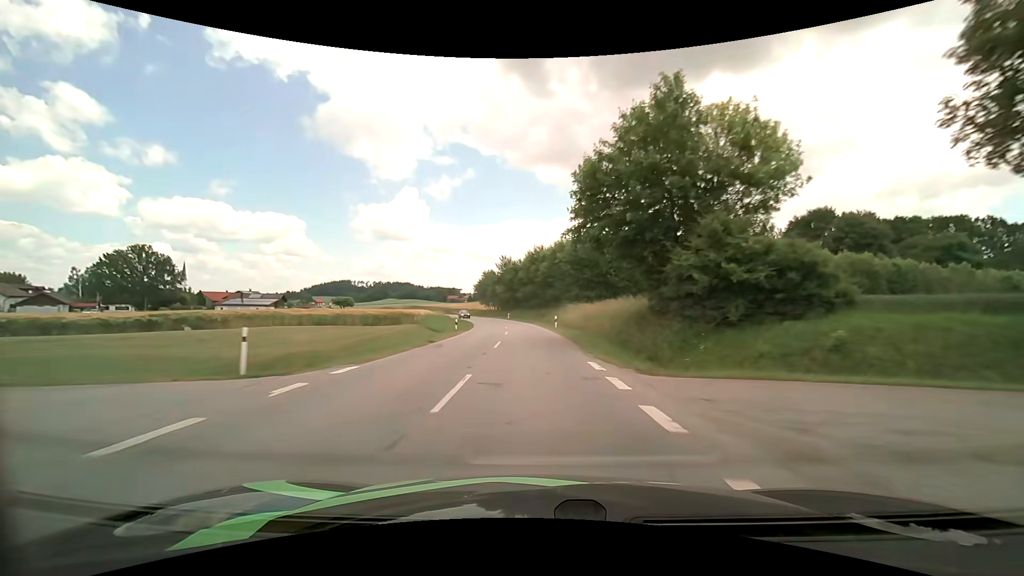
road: secondary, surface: asphalt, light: Day
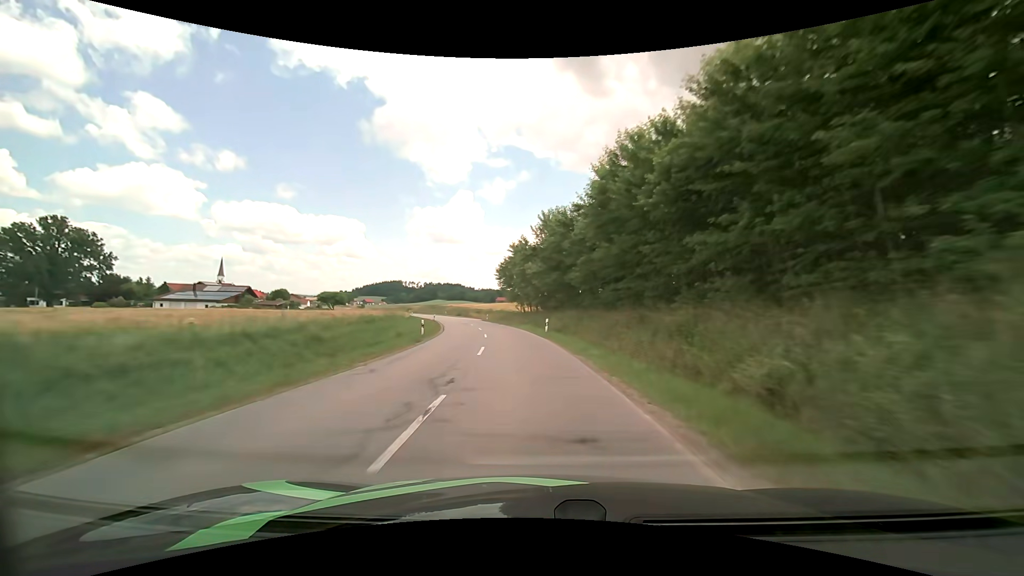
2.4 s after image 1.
(-1.9, +50.2) m; -6°
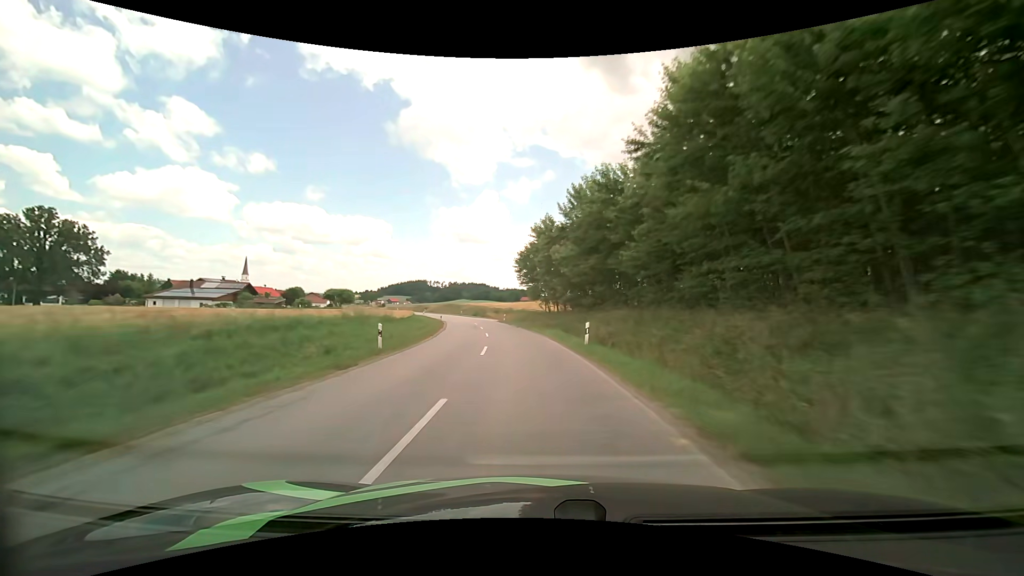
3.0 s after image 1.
(-0.3, +12.4) m; -3°
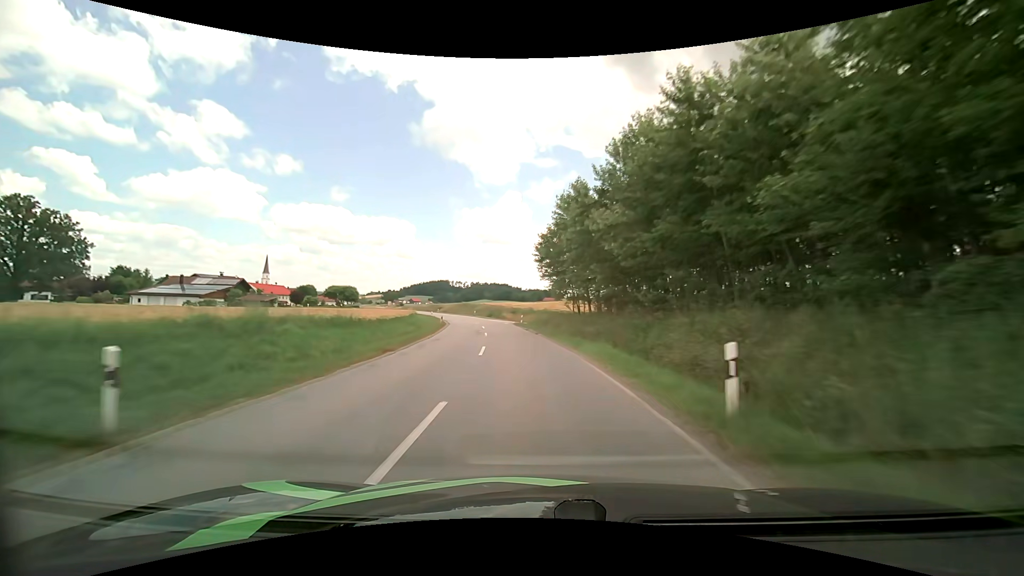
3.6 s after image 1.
(-0.3, +12.5) m; -2°
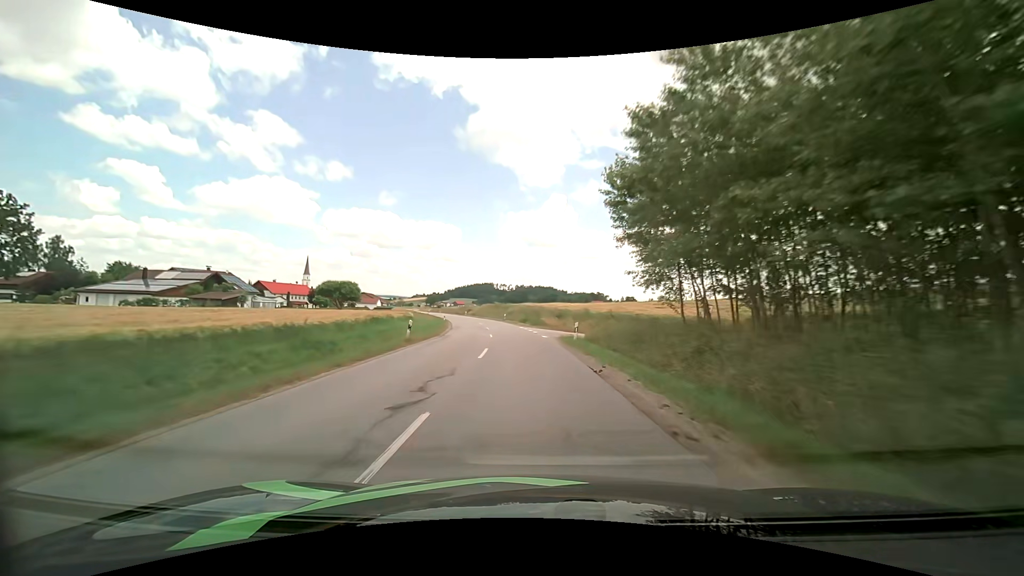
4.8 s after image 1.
(-1.2, +24.9) m; -5°
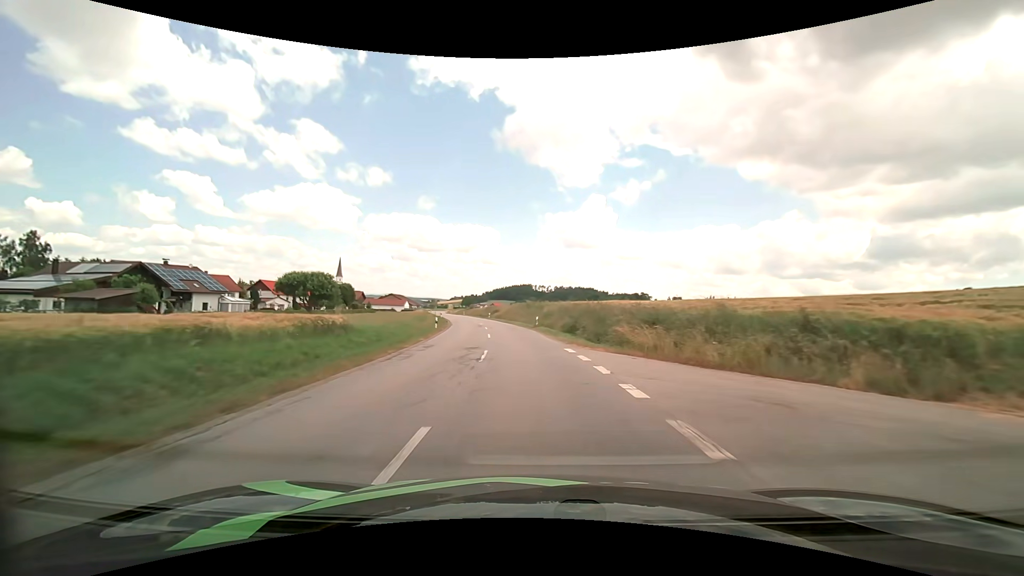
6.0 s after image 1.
(-1.0, +24.9) m; -5°
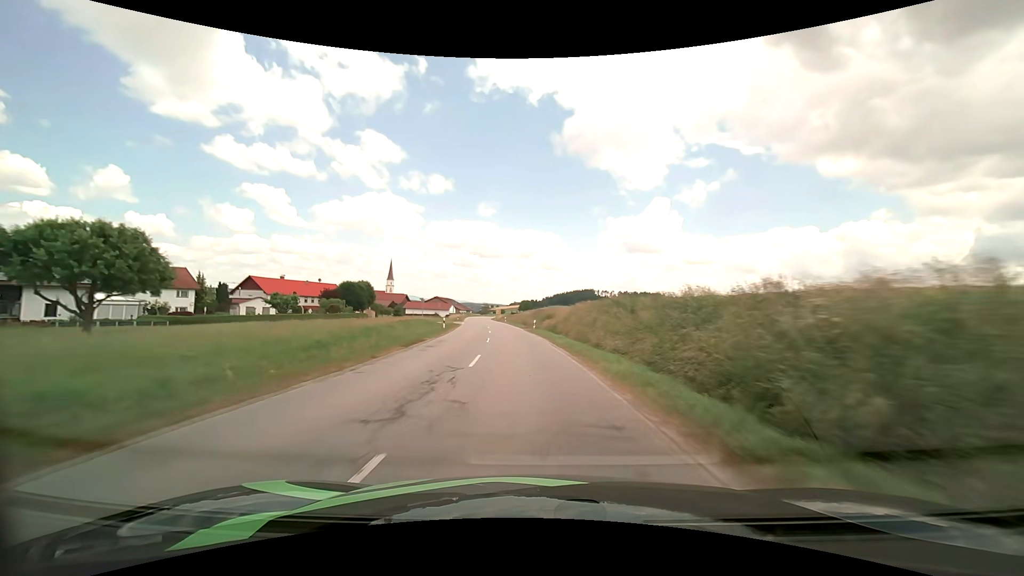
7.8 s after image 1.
(-2.1, +37.2) m; -7°
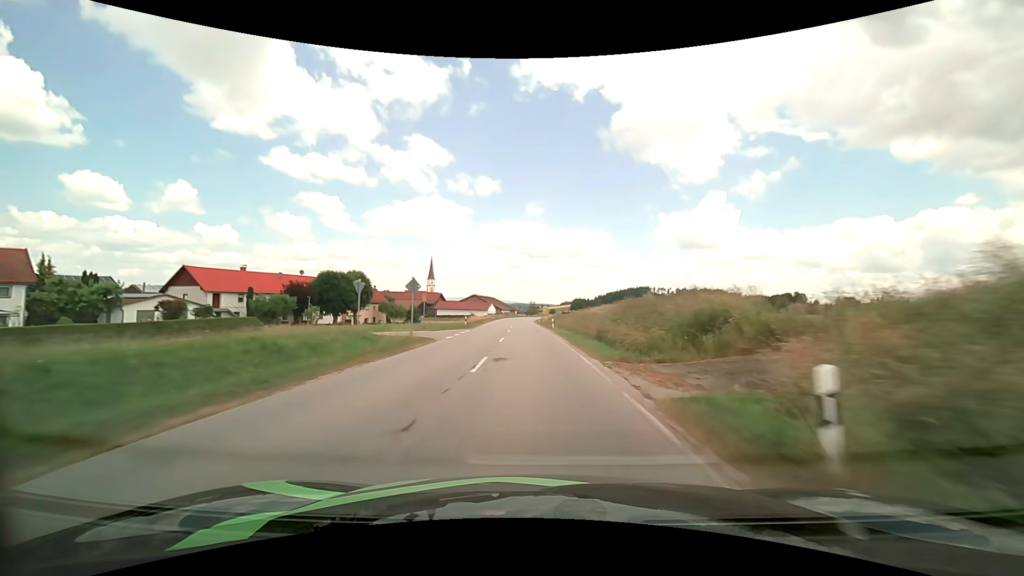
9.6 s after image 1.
(-2.1, +37.9) m; -6°
(0, +10) (0, +20) (-1, +30) (-1, +40) (-1, +50) (-2, +60) (-2, +70) (-2, +80) (-3, +90) (-3, +100) m
